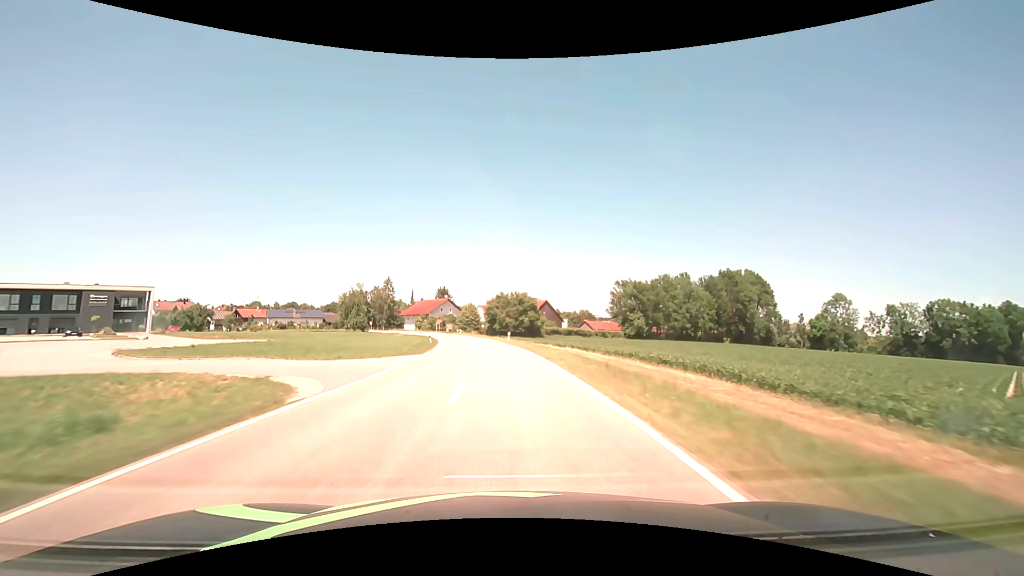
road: tertiary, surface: asphalt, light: Day
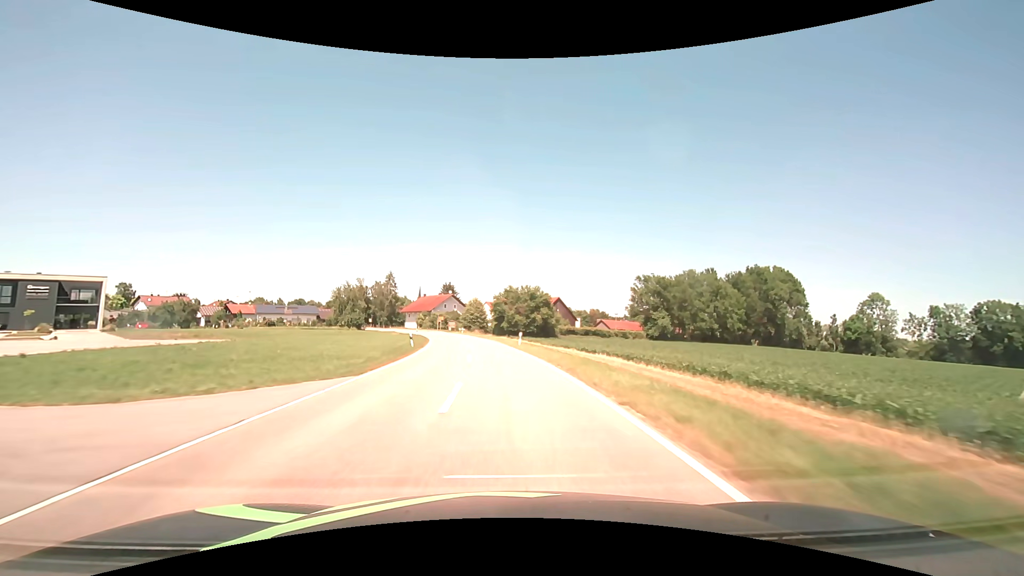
(-0.1, +13.1) m; -1°
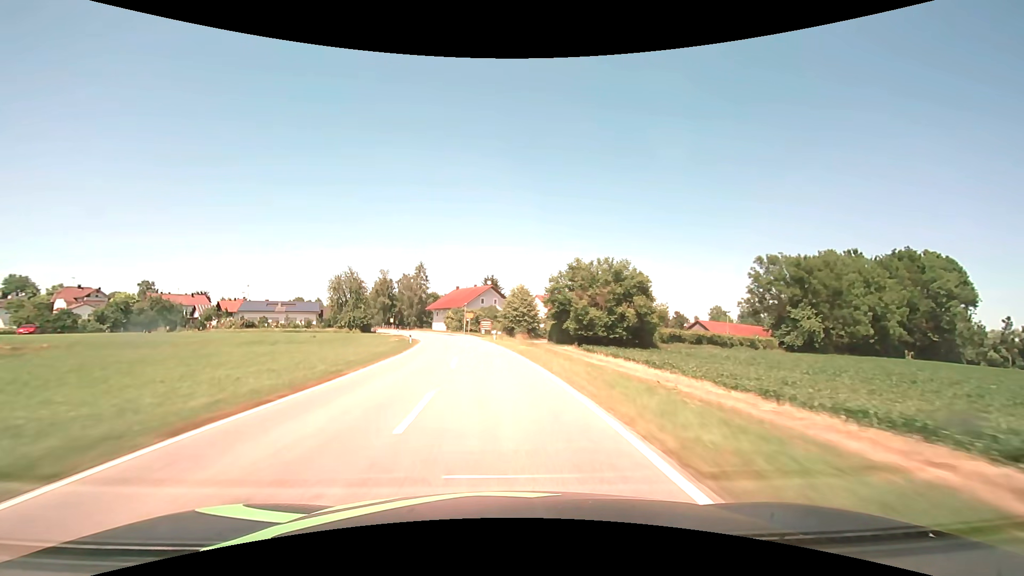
(-1.6, +37.6) m; -6°
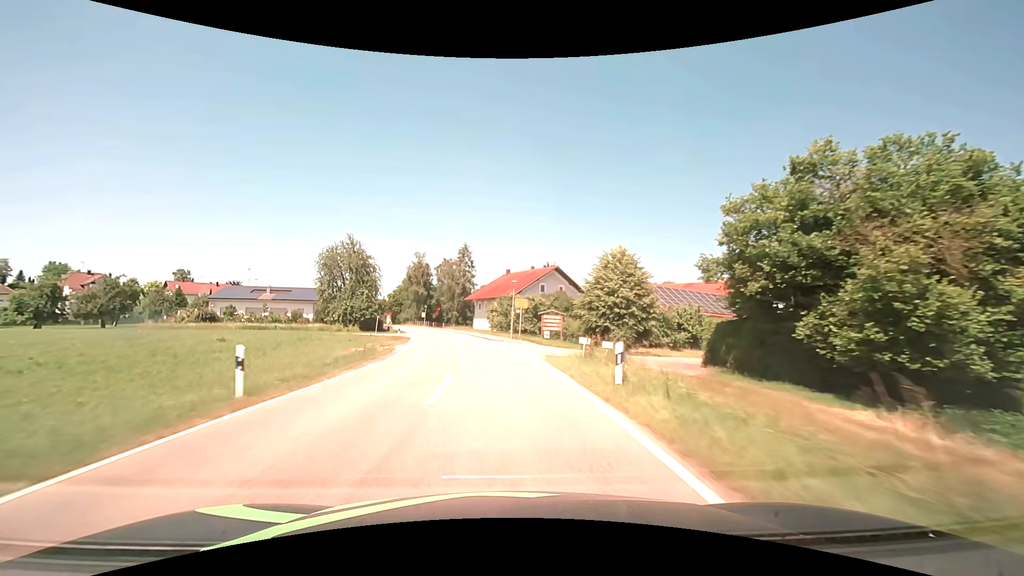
(-2.1, +33.9) m; -6°
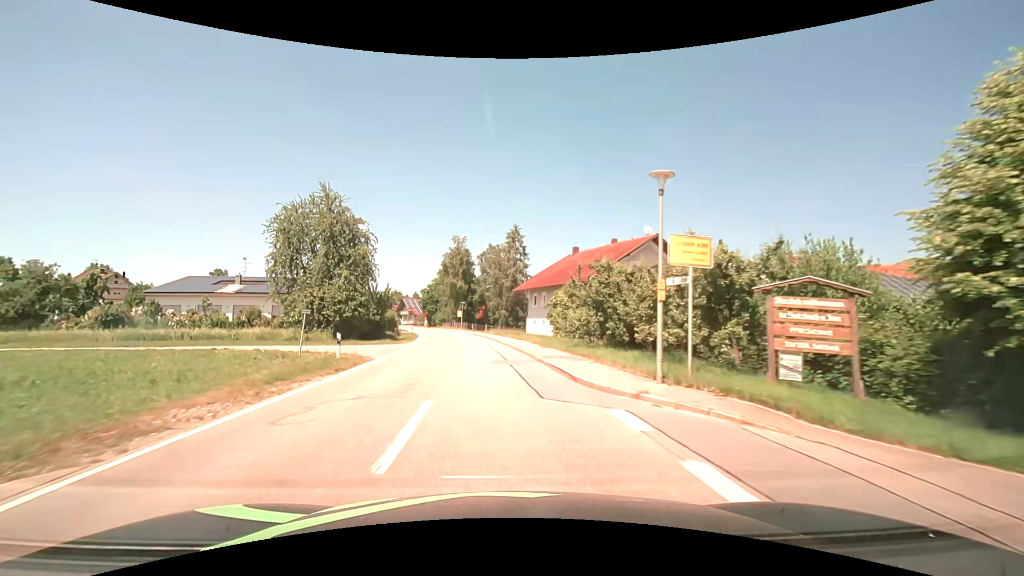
(-1.5, +27.4) m; -6°
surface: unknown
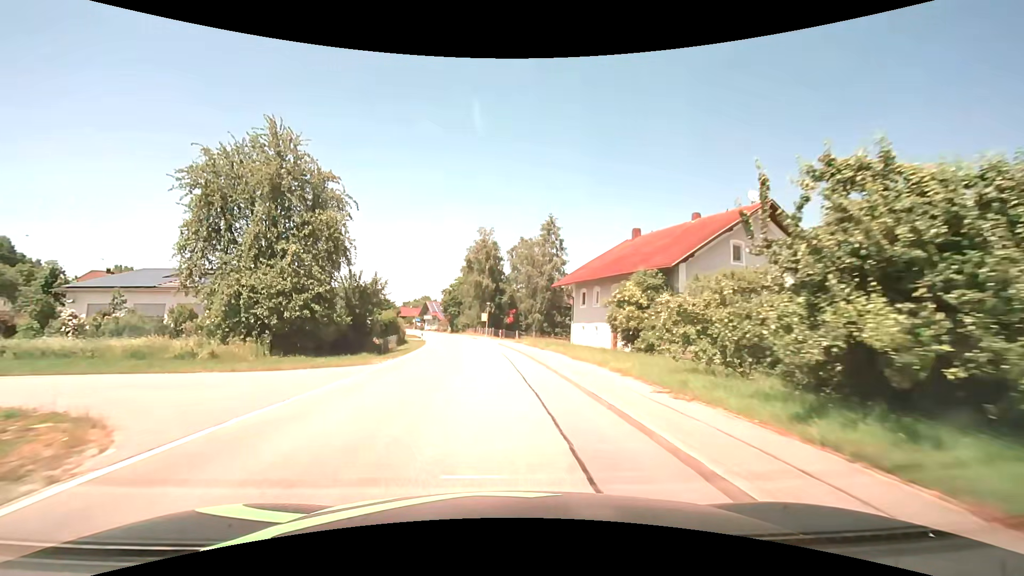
(-0.5, +15.2) m; -3°
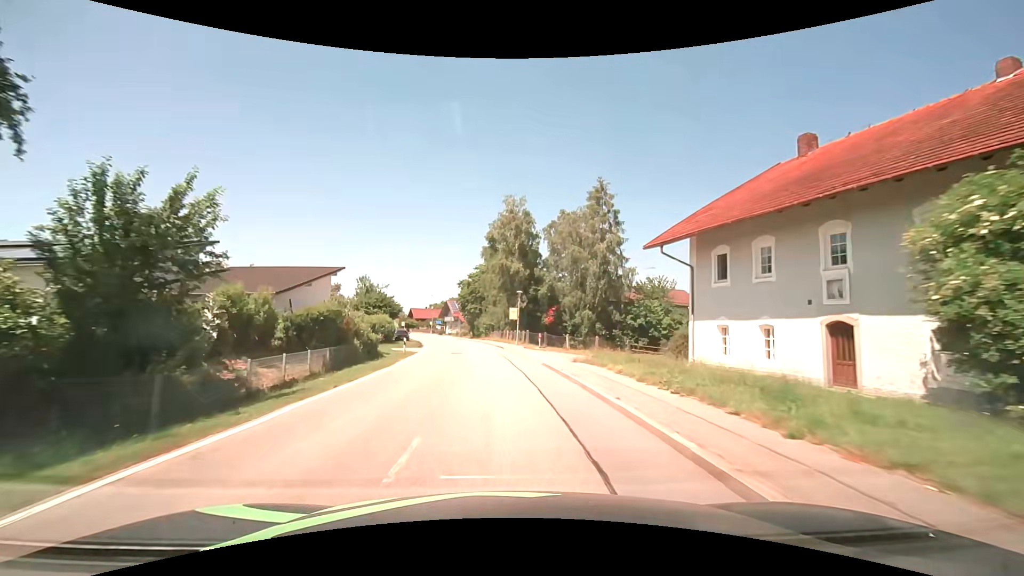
(-0.8, +22.8) m; -4°
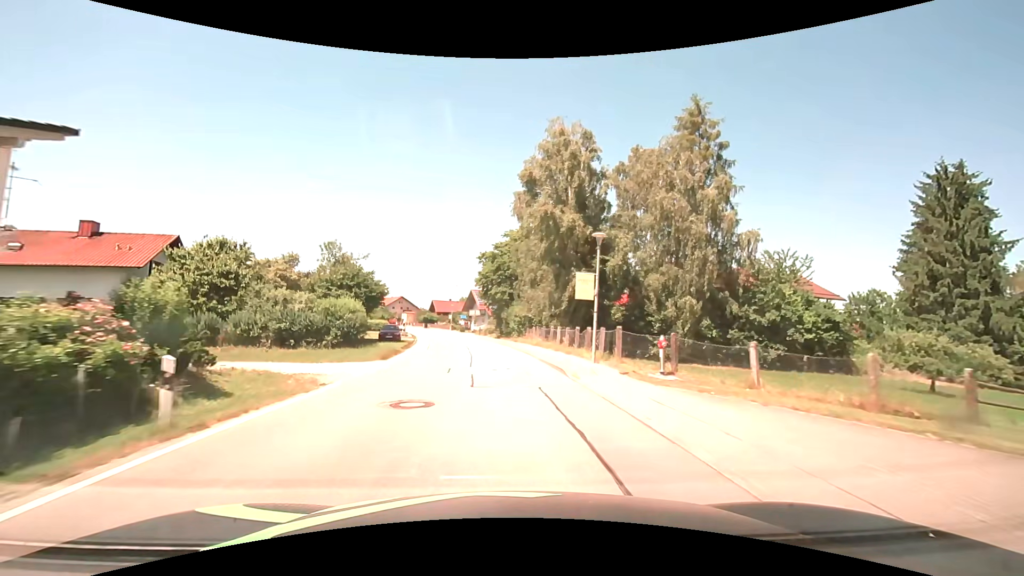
(-0.7, +23.2) m; -4°
(0, +10) (-1, +20) (-1, +30) (-3, +40) (-4, +50) (-6, +60) (-8, +69) (-10, +79) (-13, +89) (-17, +98) m
